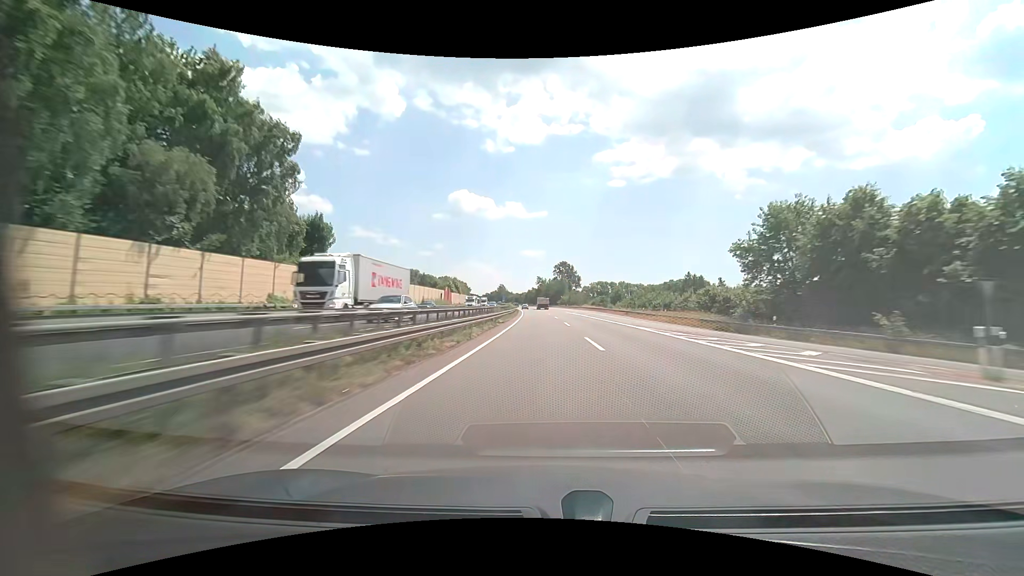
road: motorway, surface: asphalt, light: Day
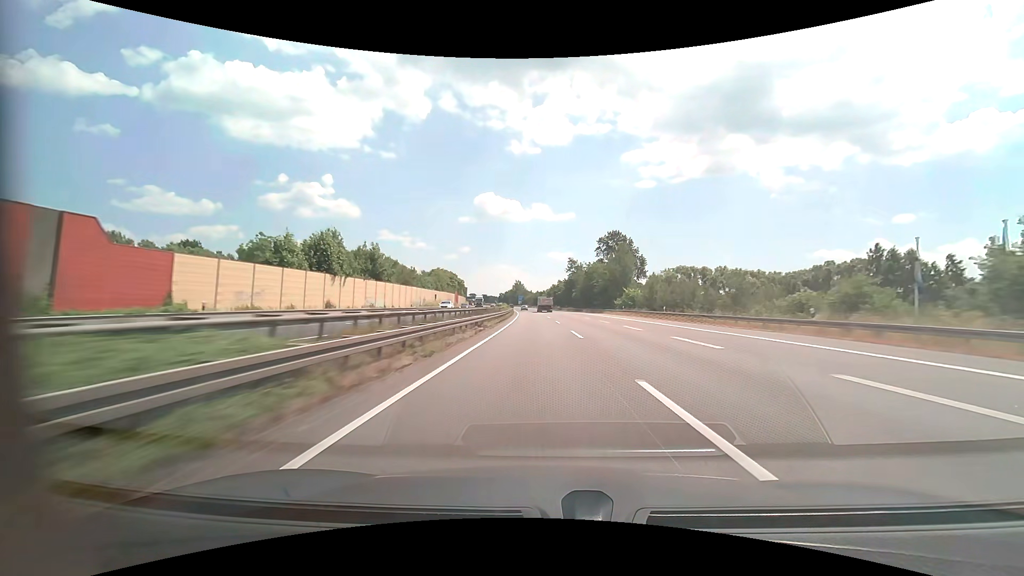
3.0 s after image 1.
(-2.4, +102.1) m; -3°
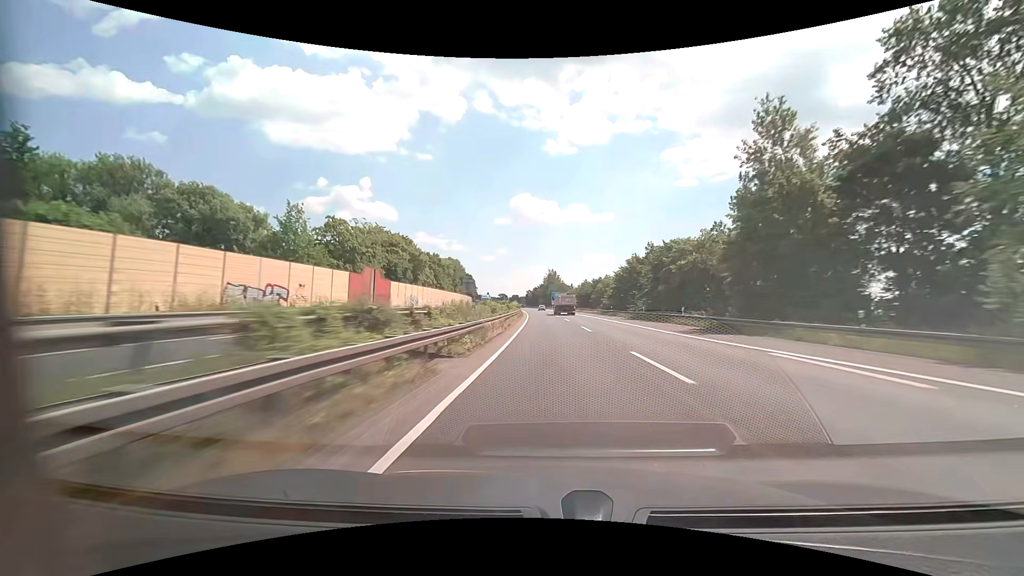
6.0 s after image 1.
(-4.2, +102.4) m; -4°
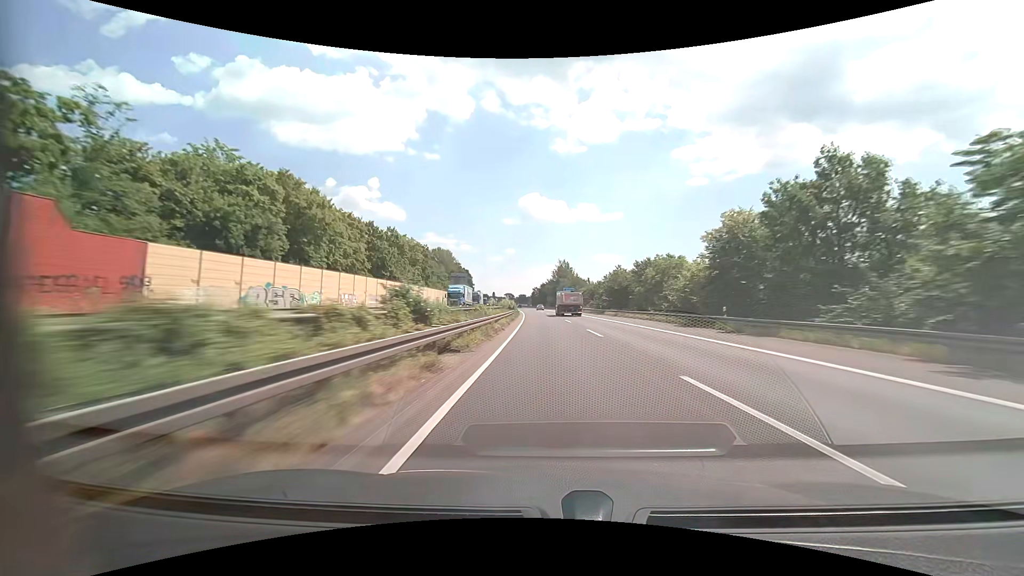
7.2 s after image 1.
(-0.3, +41.2) m; -1°
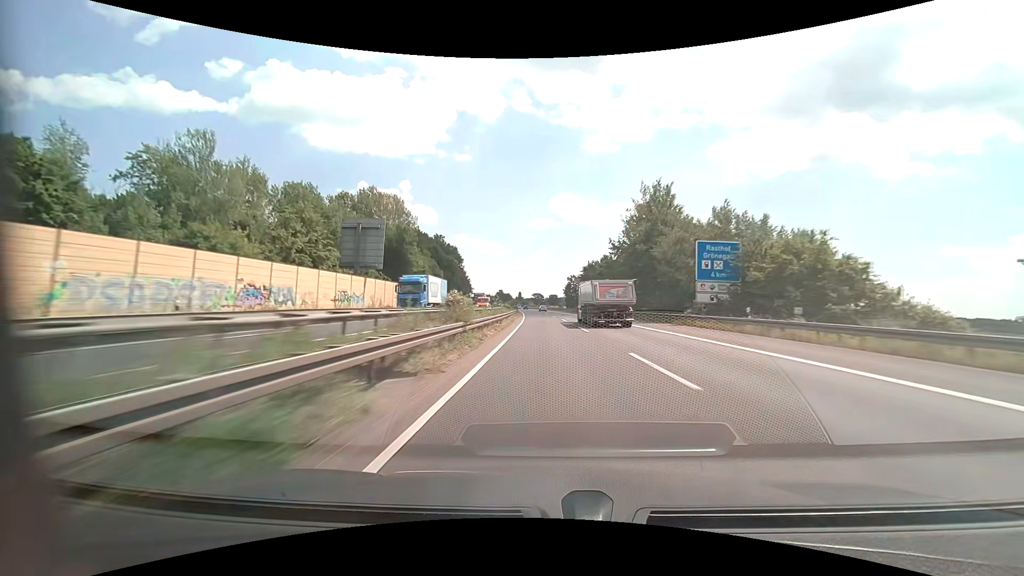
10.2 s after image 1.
(-3.3, +103.1) m; -4°
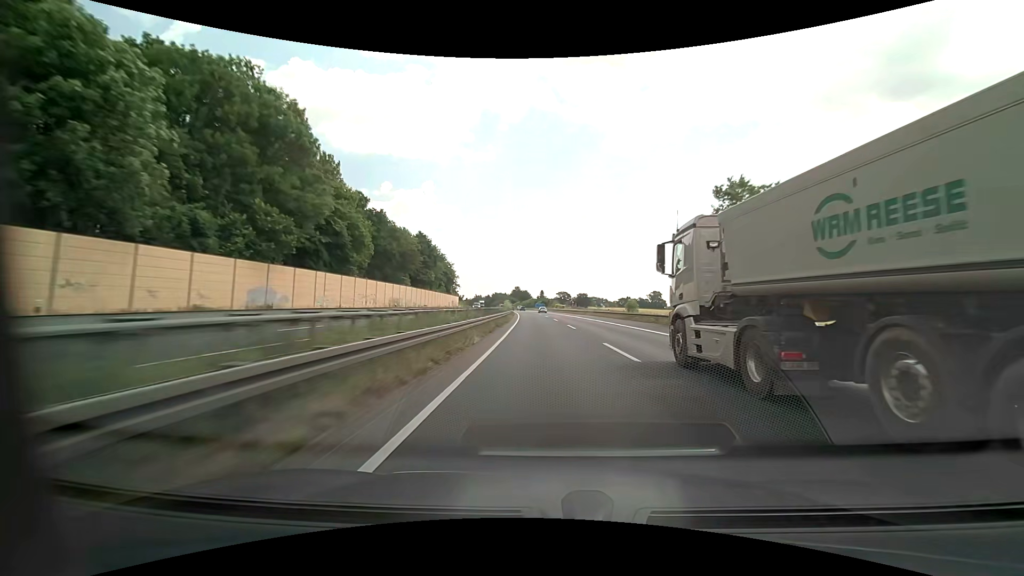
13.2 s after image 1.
(-3.4, +103.6) m; -3°
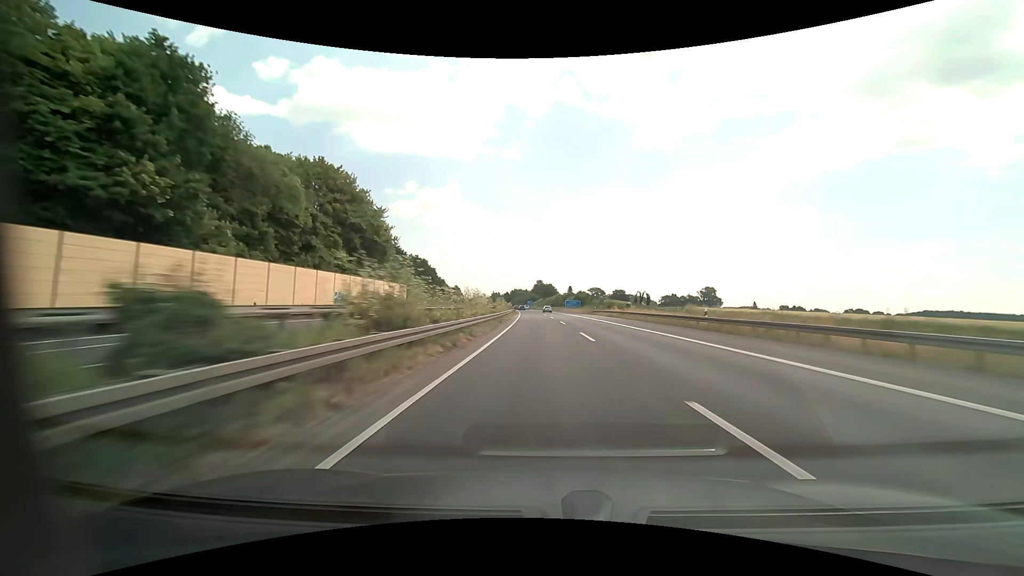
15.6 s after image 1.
(-2.4, +83.0) m; -3°
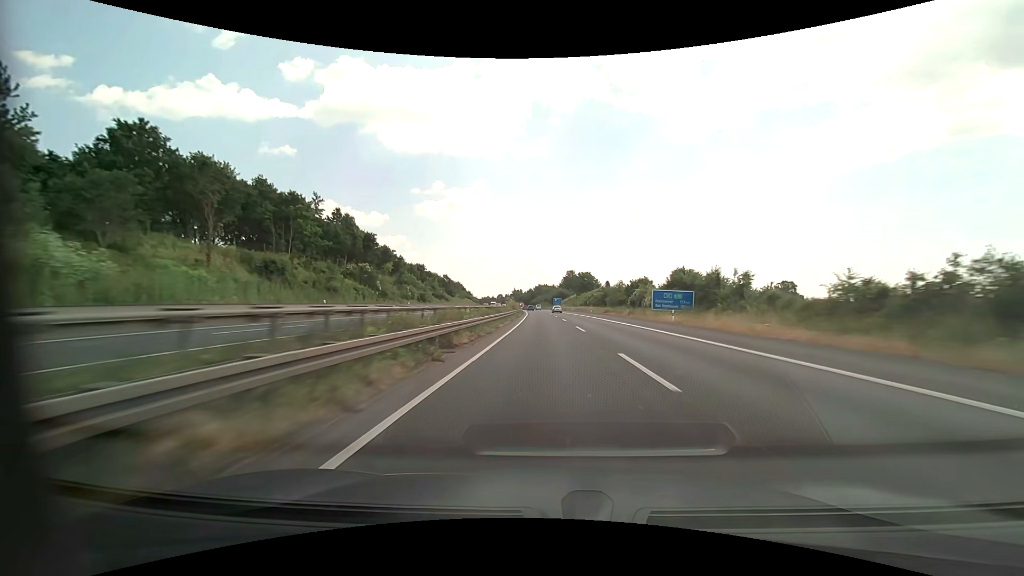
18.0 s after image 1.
(-2.2, +83.0) m; -3°
(0, +10) (0, +20) (0, +30) (0, +40) (-1, +50) (-1, +60) (-1, +70) (-1, +80) (-2, +90) (-2, +100) m
